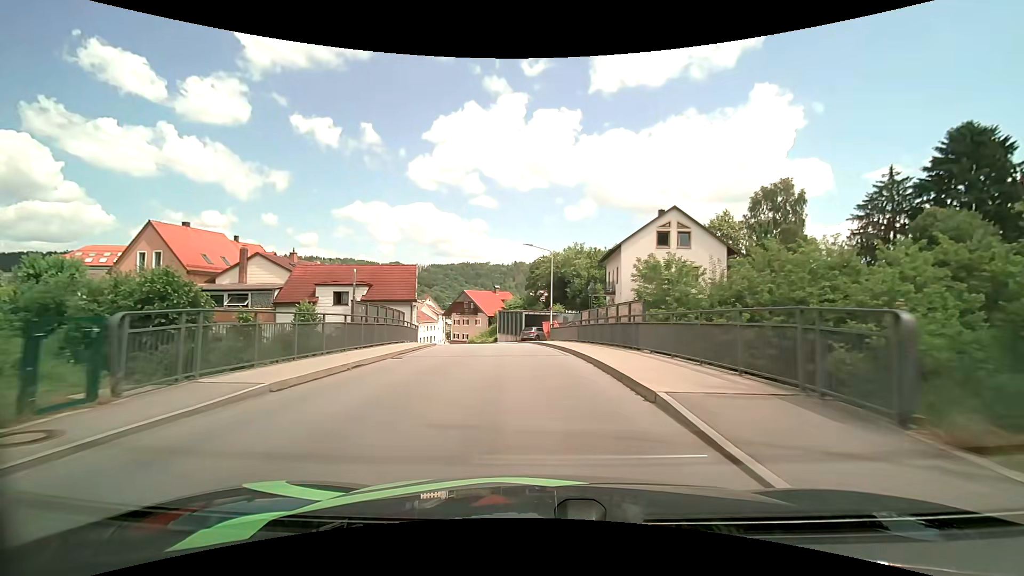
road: tertiary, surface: asphalt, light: Day
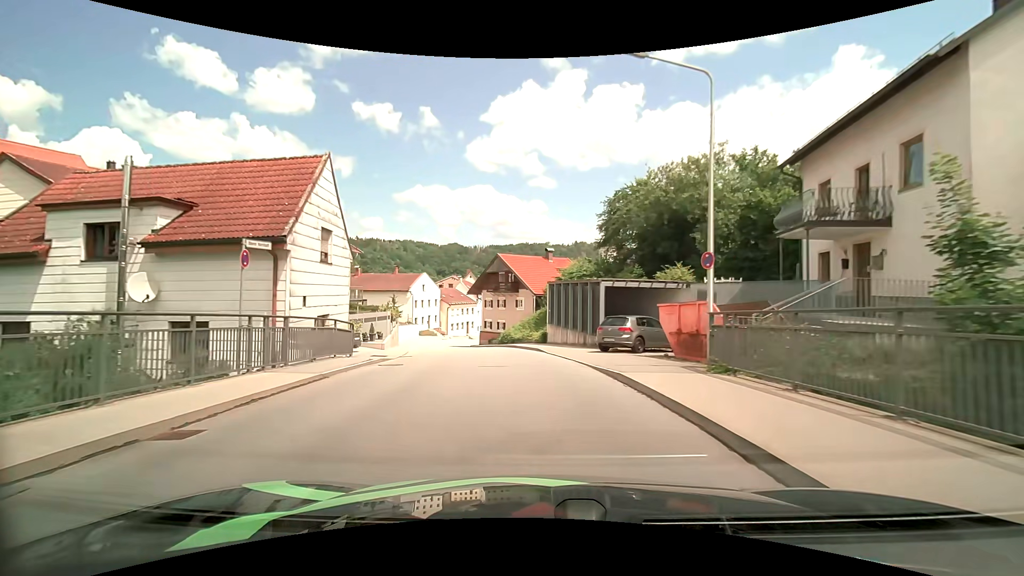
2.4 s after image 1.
(-1.3, +27.3) m; -7°
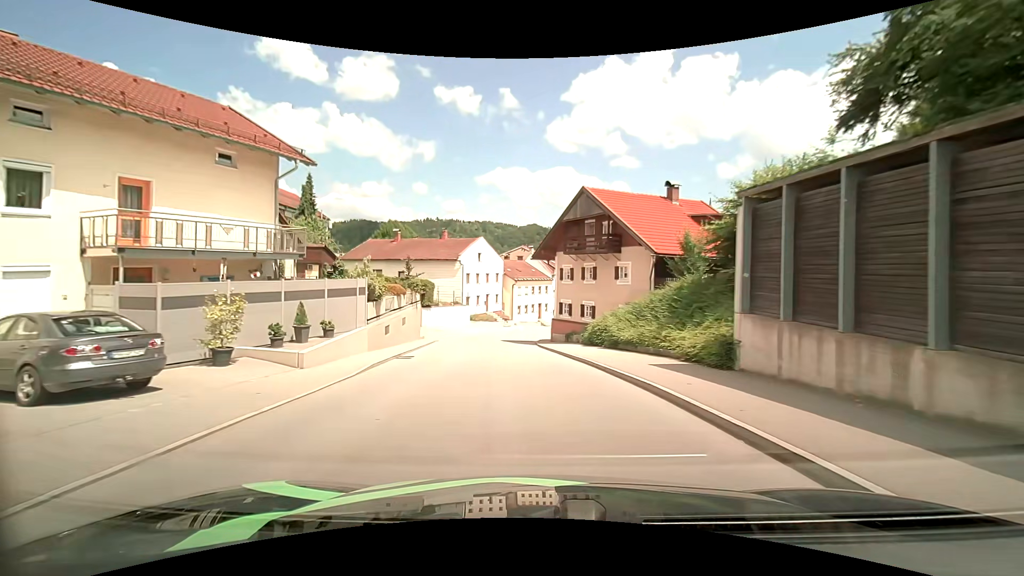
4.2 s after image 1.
(-1.6, +19.9) m; -9°
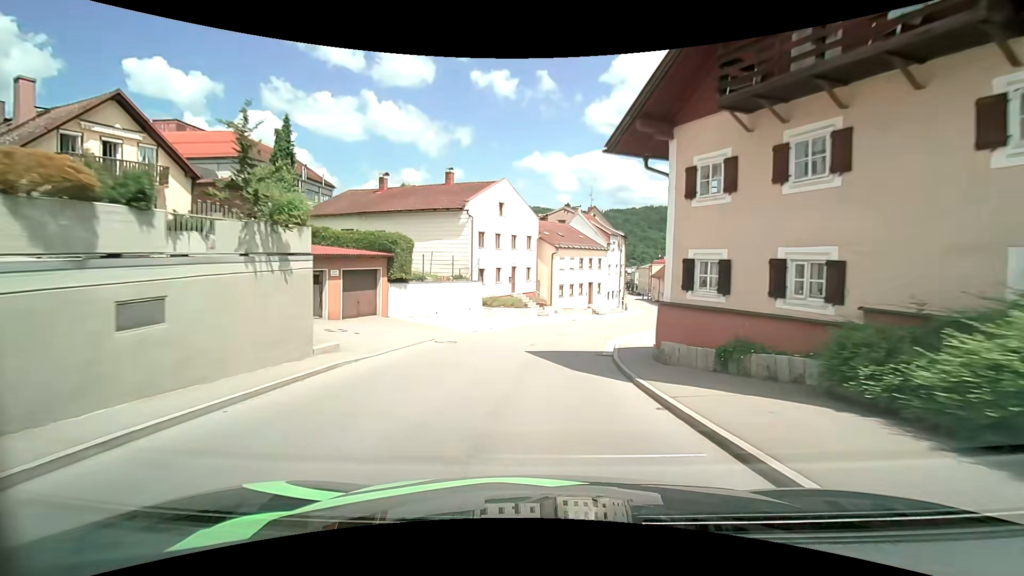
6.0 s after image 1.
(-1.0, +19.3) m; -4°
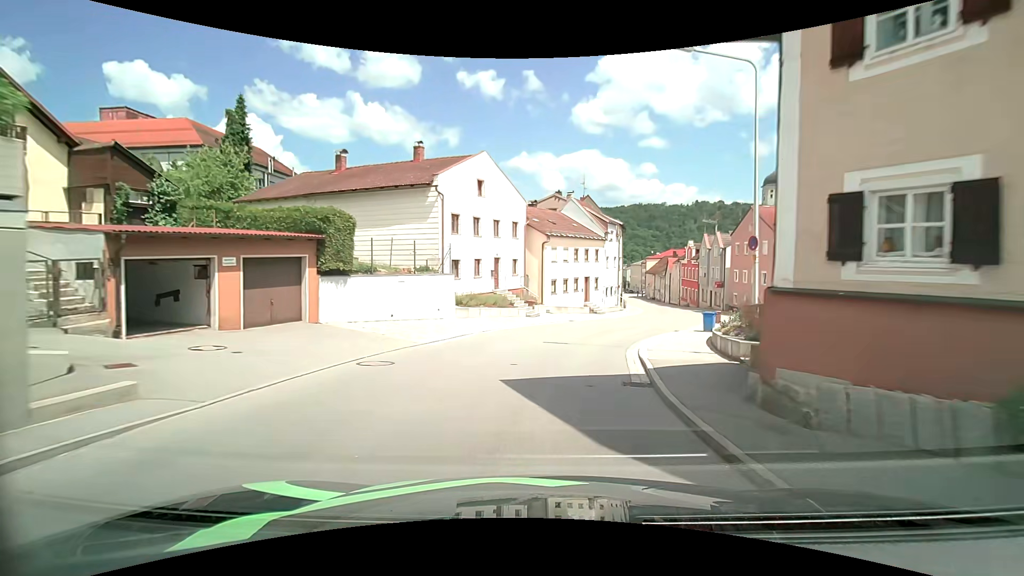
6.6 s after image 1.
(0.0, +6.3) m; +1°
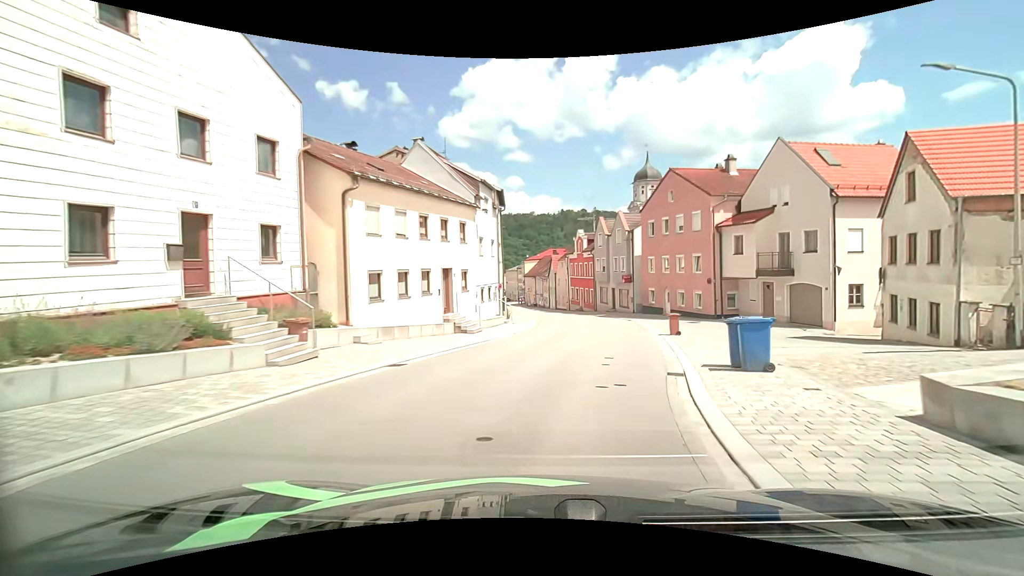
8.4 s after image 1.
(+1.9, +18.2) m; +14°
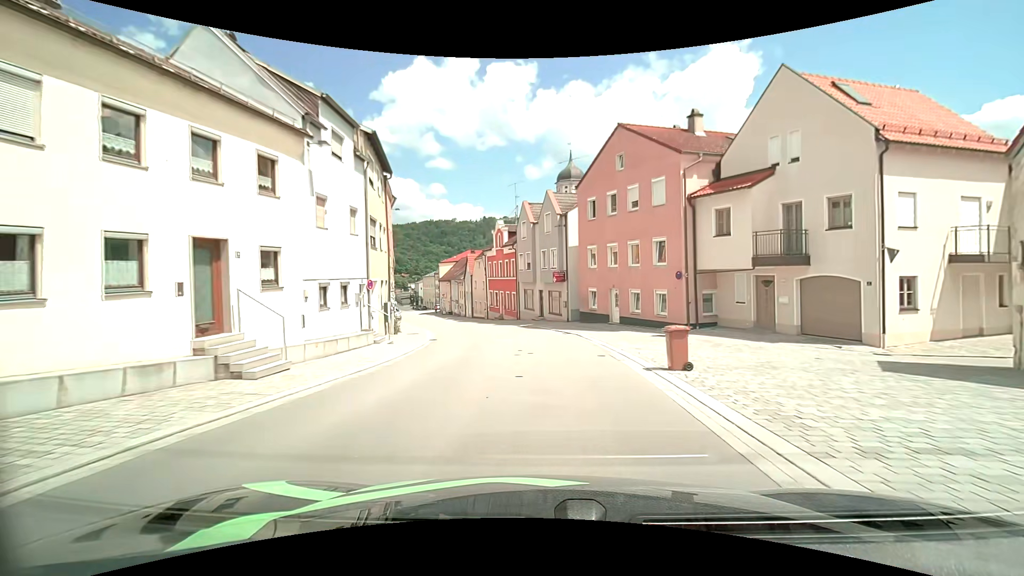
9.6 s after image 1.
(+0.9, +11.5) m; +9°
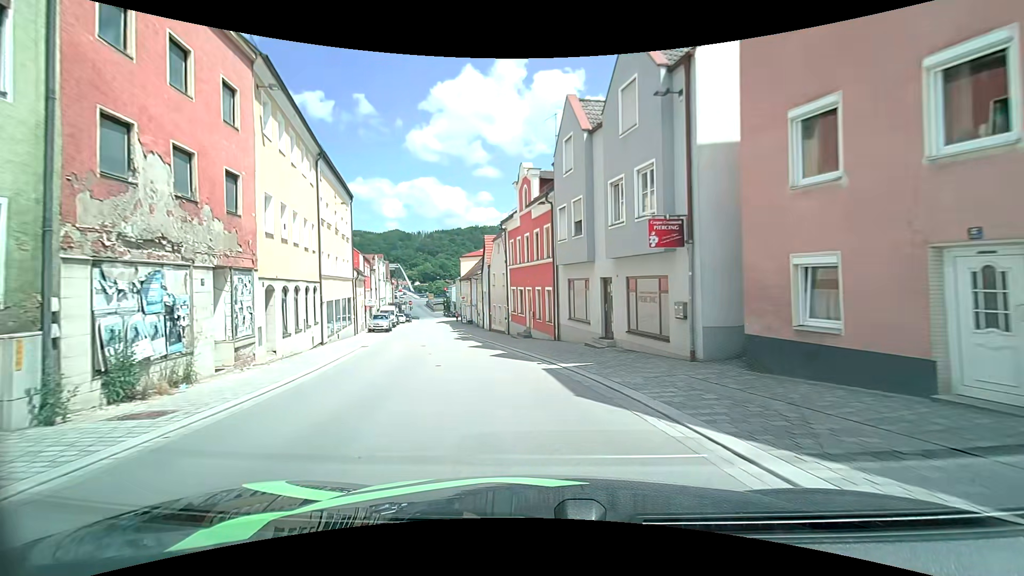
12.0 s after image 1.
(-0.4, +21.7) m; -5°
(-1, +10) (-3, +20) (-5, +30) (-7, +39) (-10, +49) (-12, +59) (-14, +68) (-16, +78) (-16, +88) (-17, +98) m
